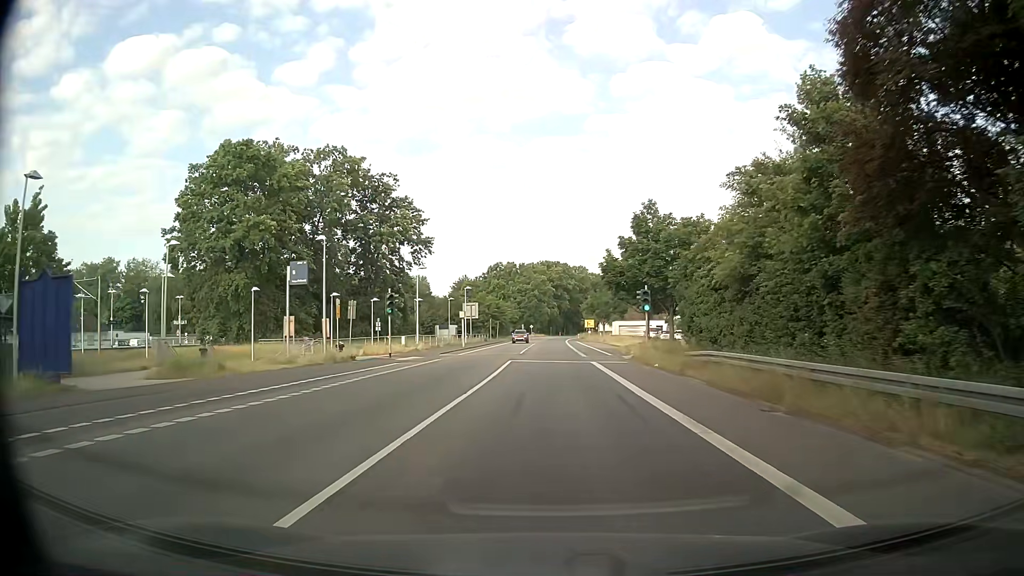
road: secondary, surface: asphalt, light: Day
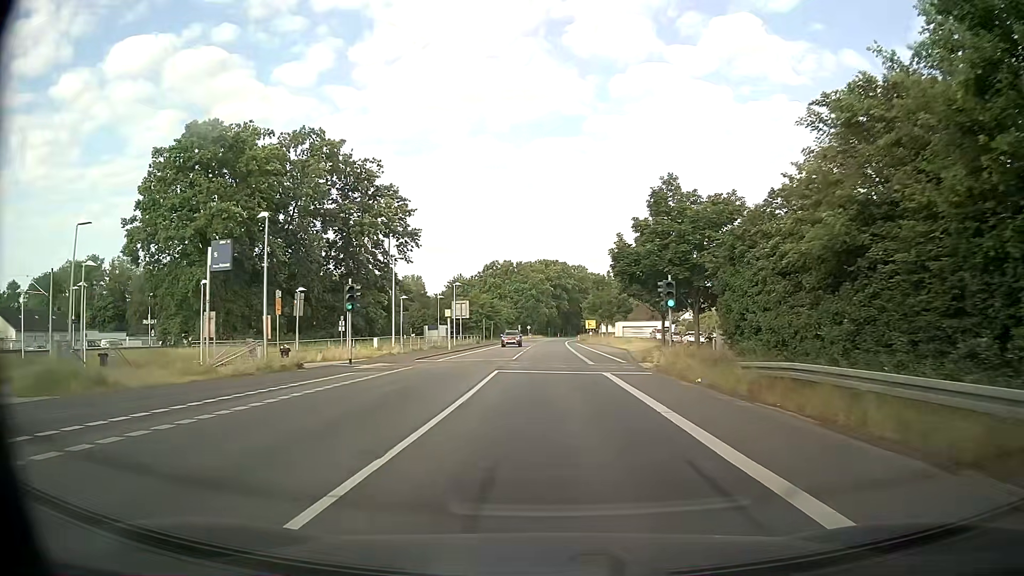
(0.0, +7.4) m; 0°
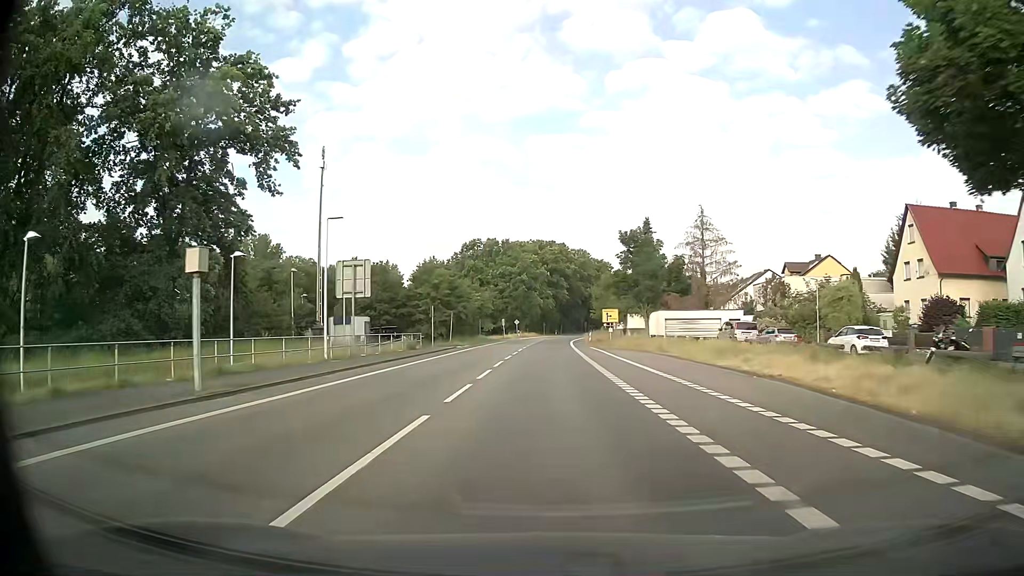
(+0.3, +37.8) m; 0°
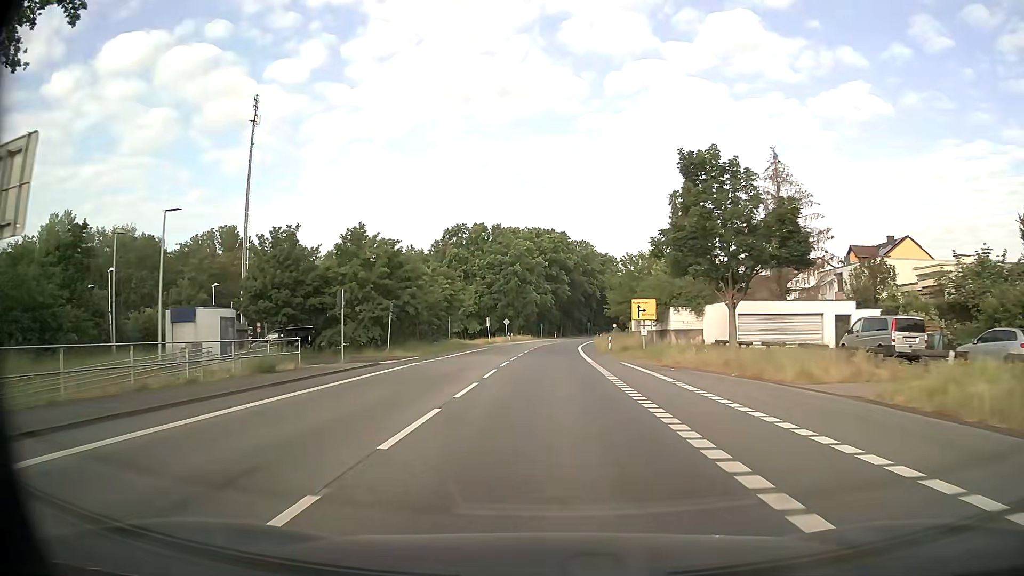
(+0.1, +23.2) m; 0°
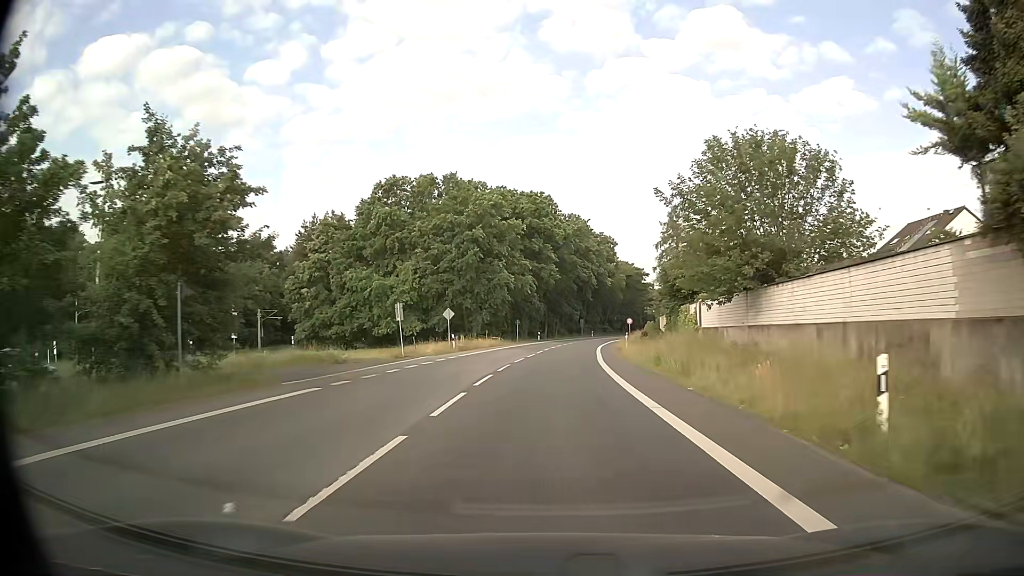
(+0.6, +39.6) m; +2°
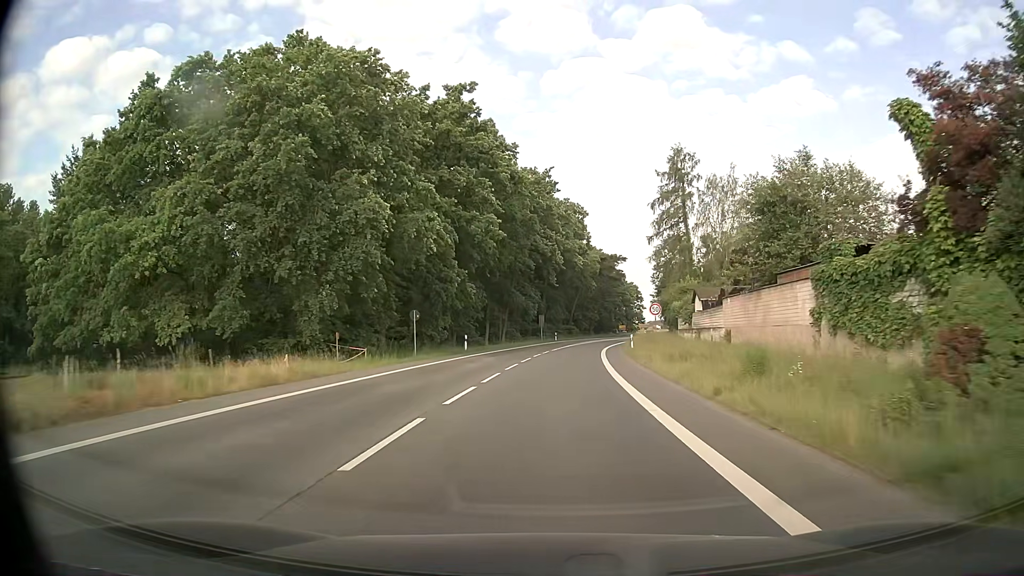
(+1.1, +40.7) m; +3°
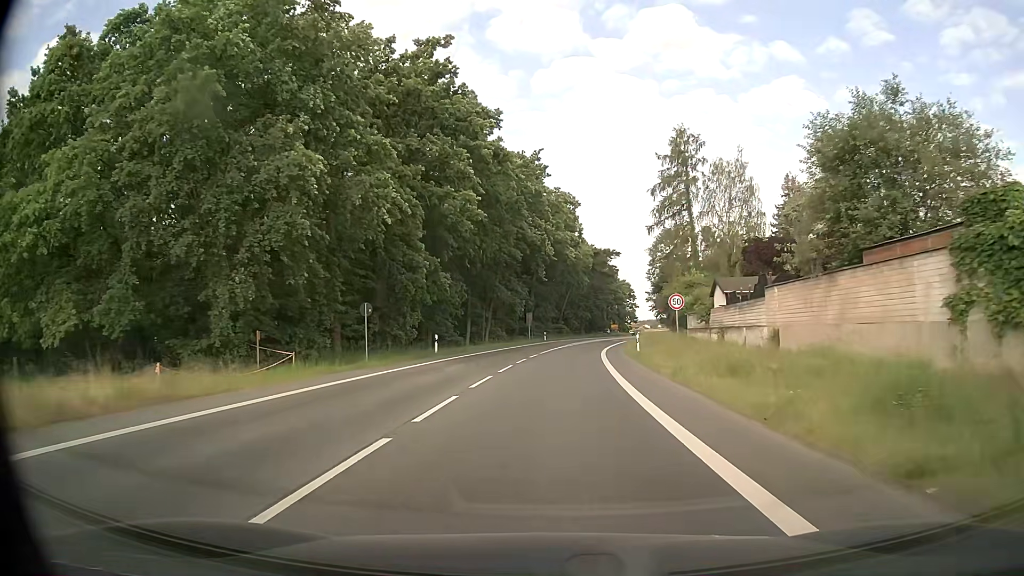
(+0.1, +8.2) m; +1°
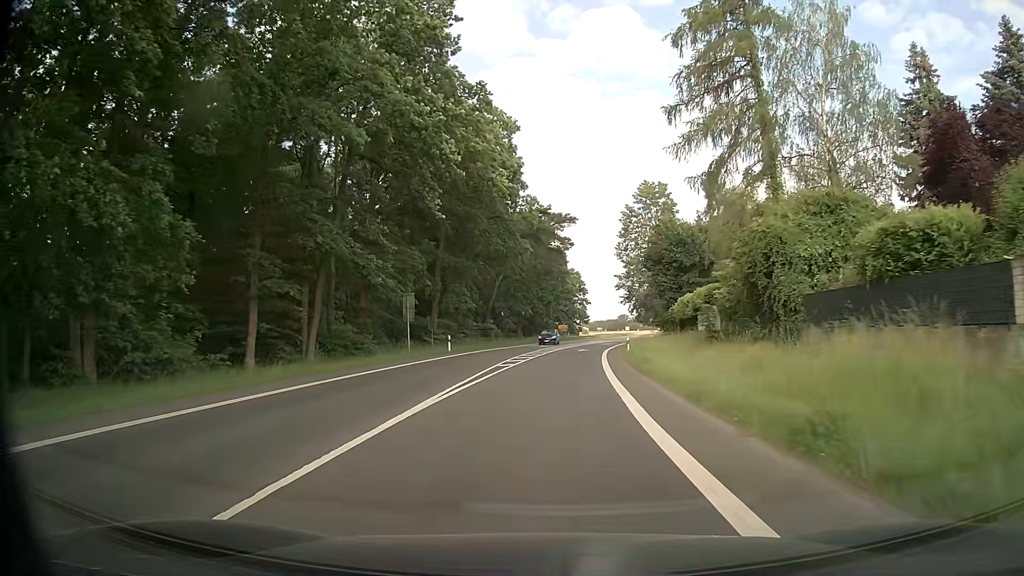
(+2.1, +41.1) m; +6°
(0, +10) (0, +20) (+1, +30) (+2, +40) (+3, +50) (+4, +60) (+5, +70) (+7, +80) (+9, +89) (+11, +99) m
